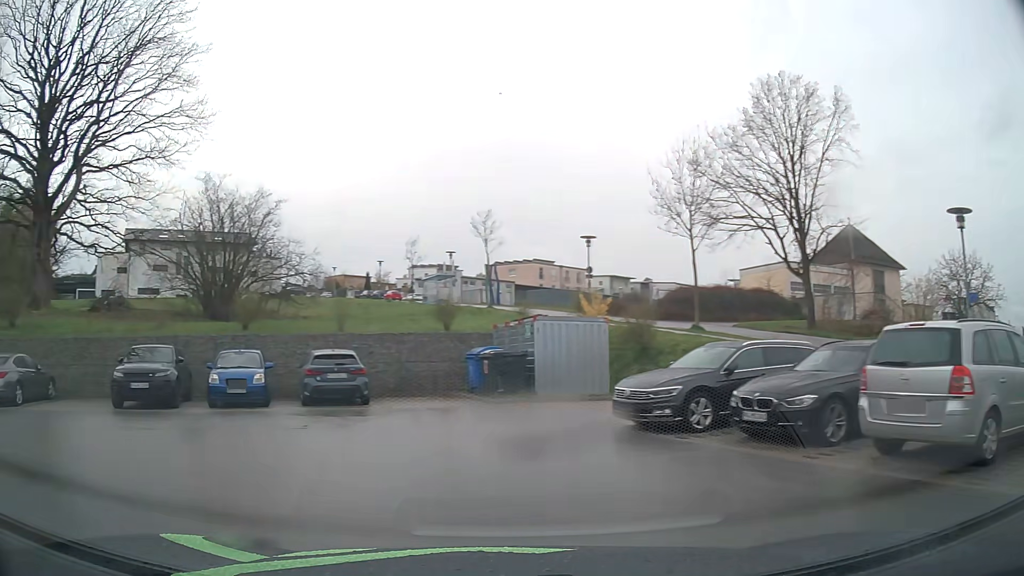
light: Day
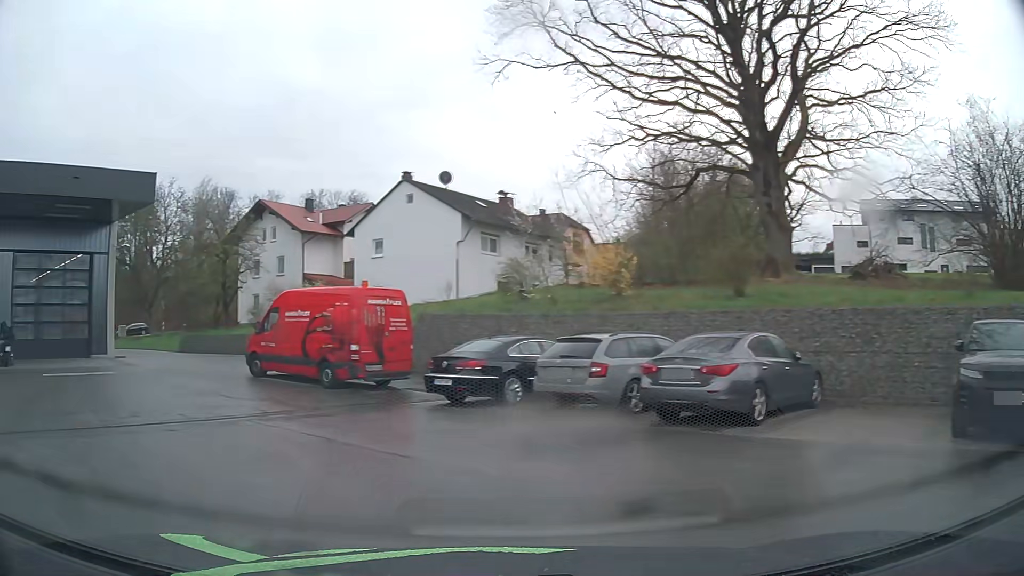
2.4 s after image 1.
(-4.8, +7.4) m; -64°
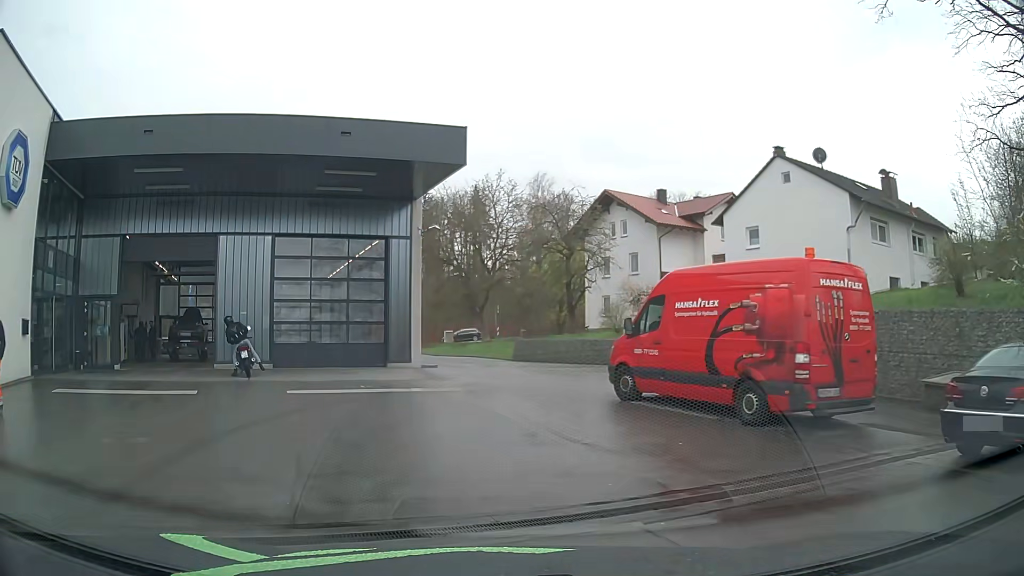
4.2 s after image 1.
(-2.0, +6.4) m; -30°
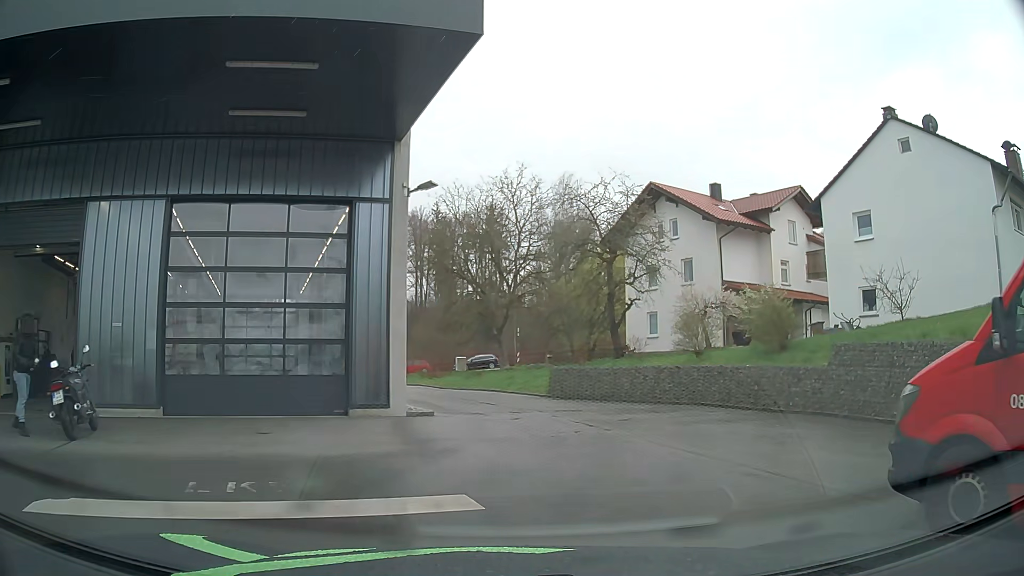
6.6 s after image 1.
(-0.6, +9.7) m; -2°
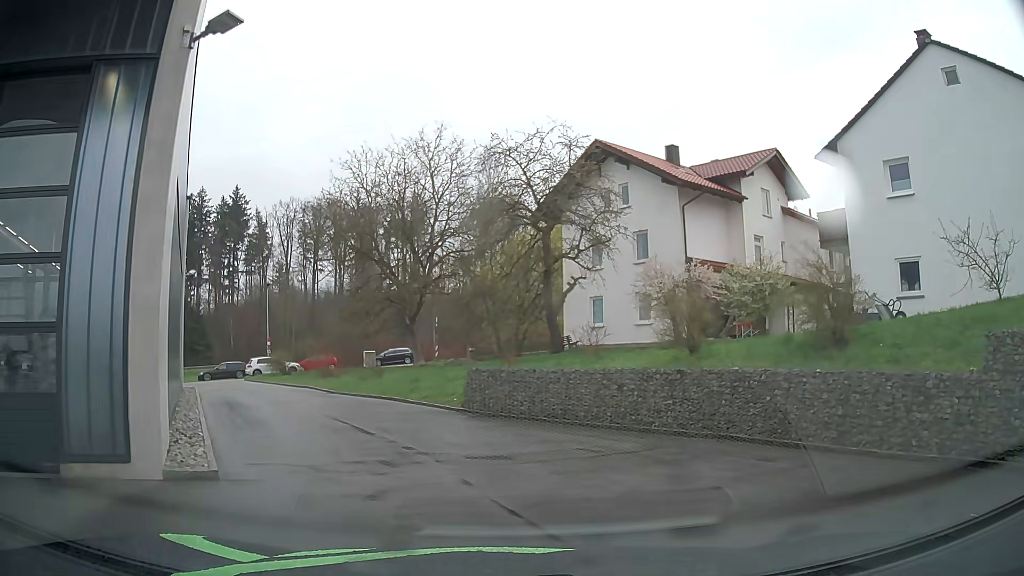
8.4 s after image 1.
(+0.5, +7.7) m; +6°
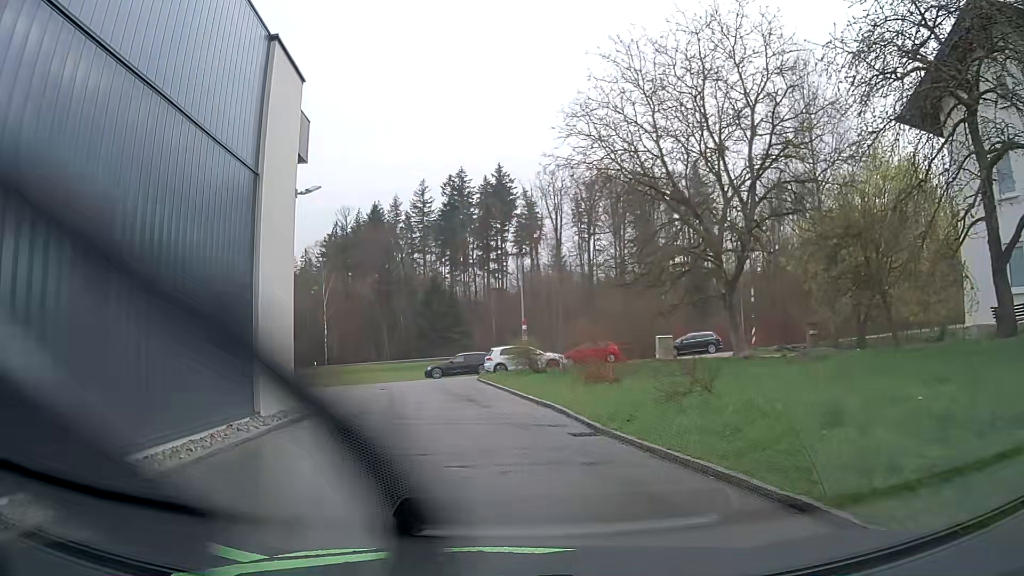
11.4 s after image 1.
(-2.7, +14.9) m; -23°
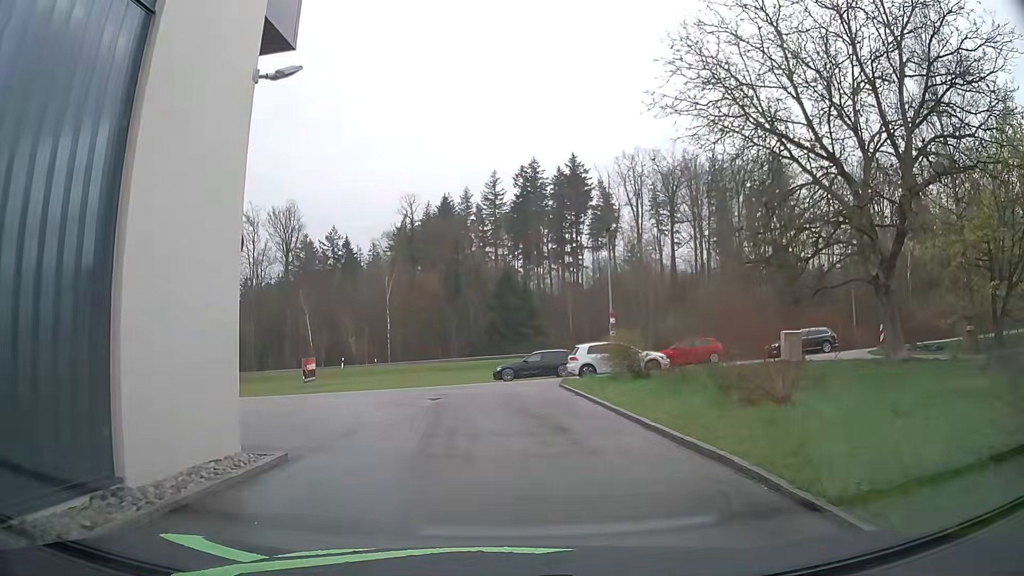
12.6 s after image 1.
(-0.5, +7.0) m; -7°
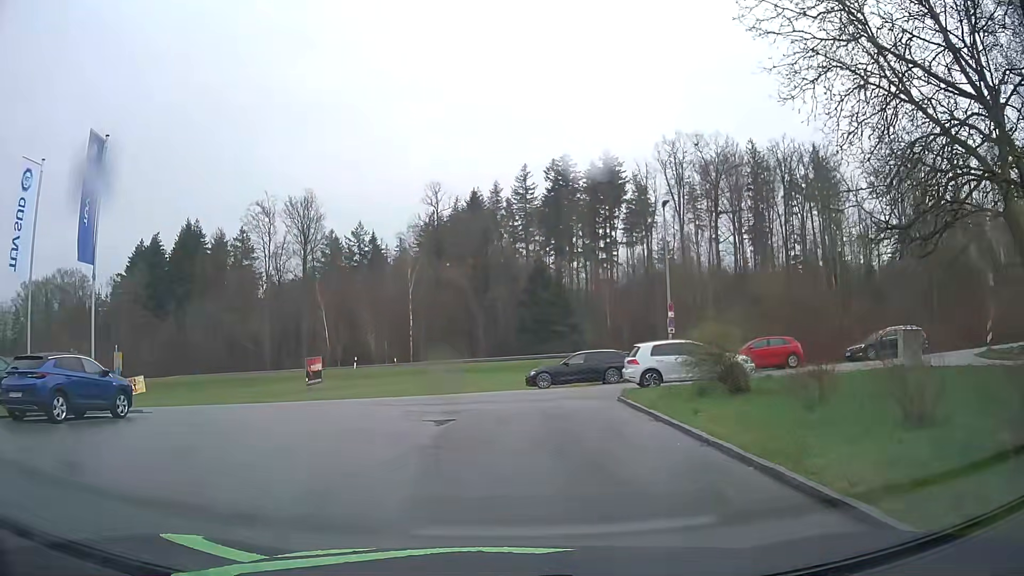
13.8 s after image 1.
(-0.1, +6.6) m; -3°
